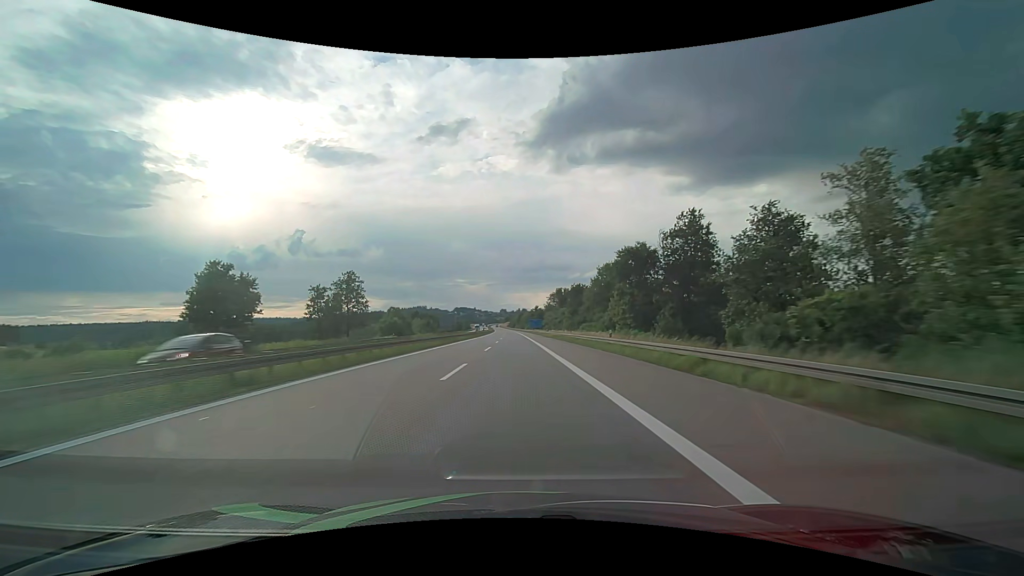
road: motorway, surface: asphalt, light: Day
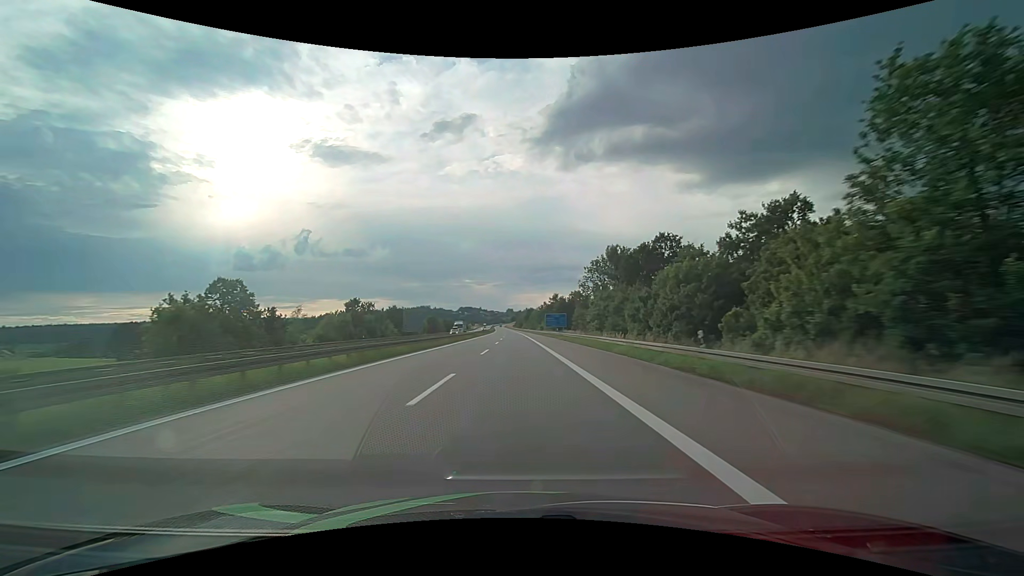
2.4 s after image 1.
(-0.7, +76.0) m; -1°
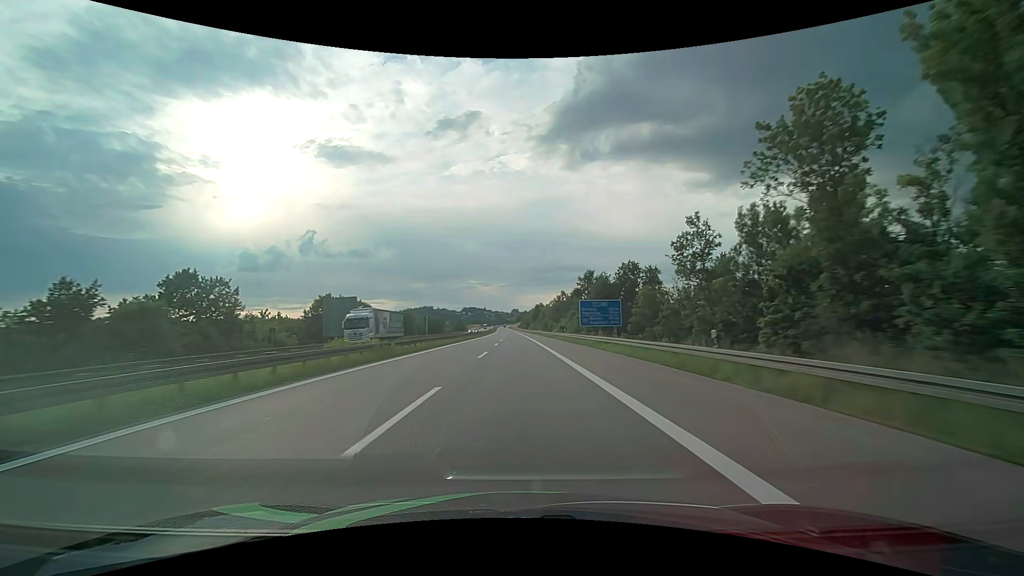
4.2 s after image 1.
(-0.1, +57.0) m; 0°
(0, +10) (0, +20) (0, +30) (0, +40) (0, +50) (0, +60) (0, +70) (-1, +80) (-1, +90) (-1, +100) m
